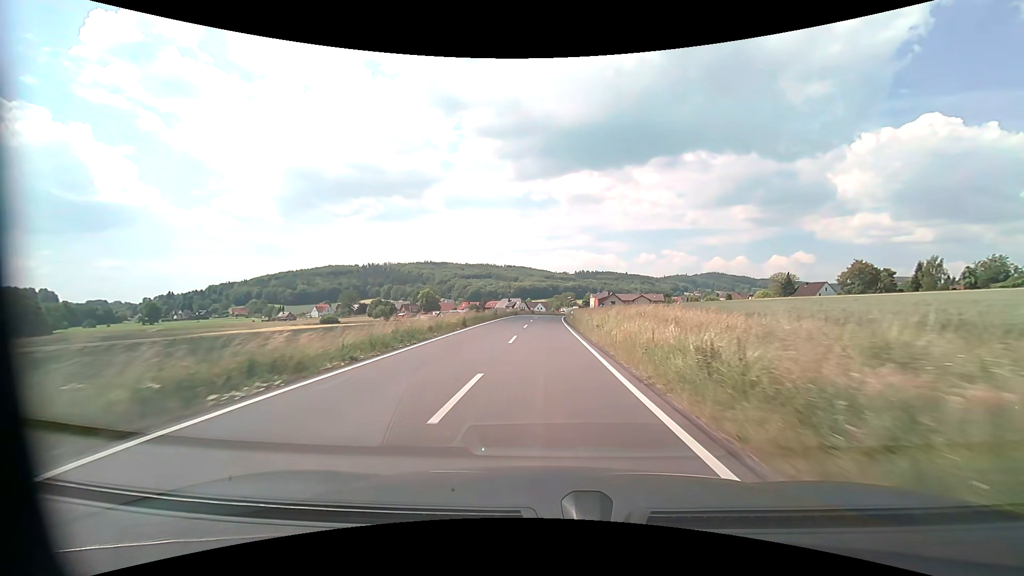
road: secondary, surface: asphalt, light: Day
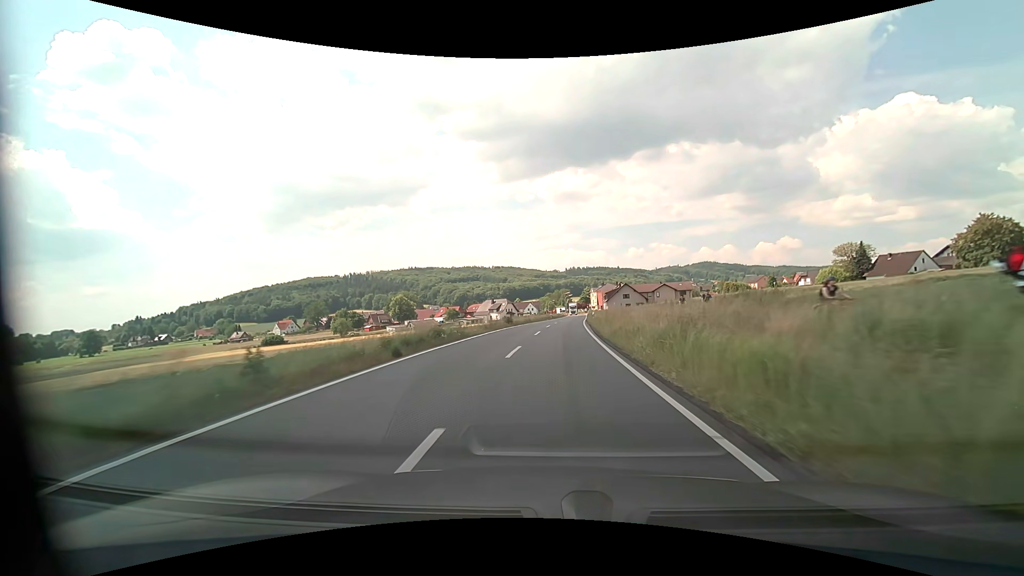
(0.0, +52.4) m; +1°
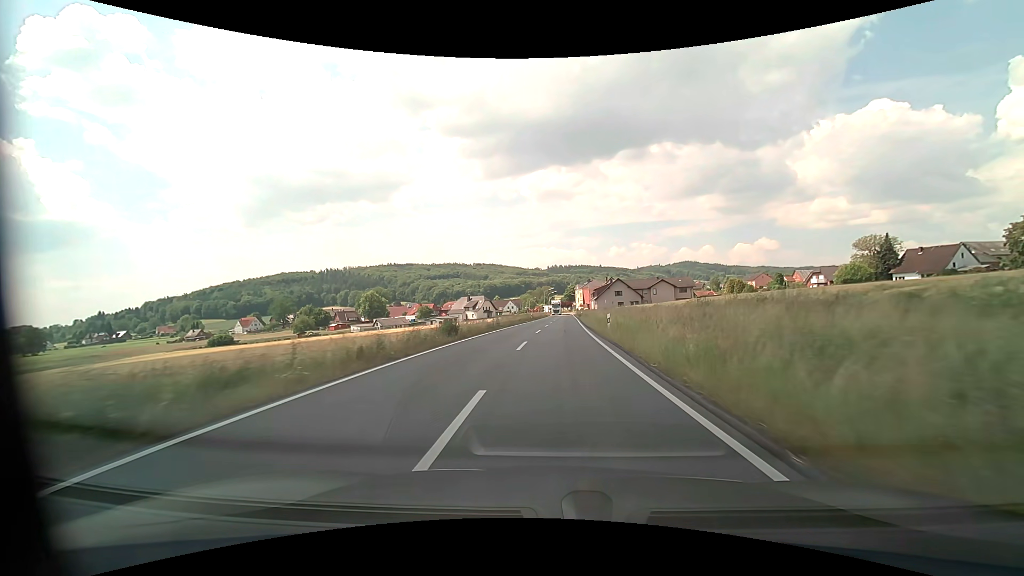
(+0.2, +21.5) m; +2°
